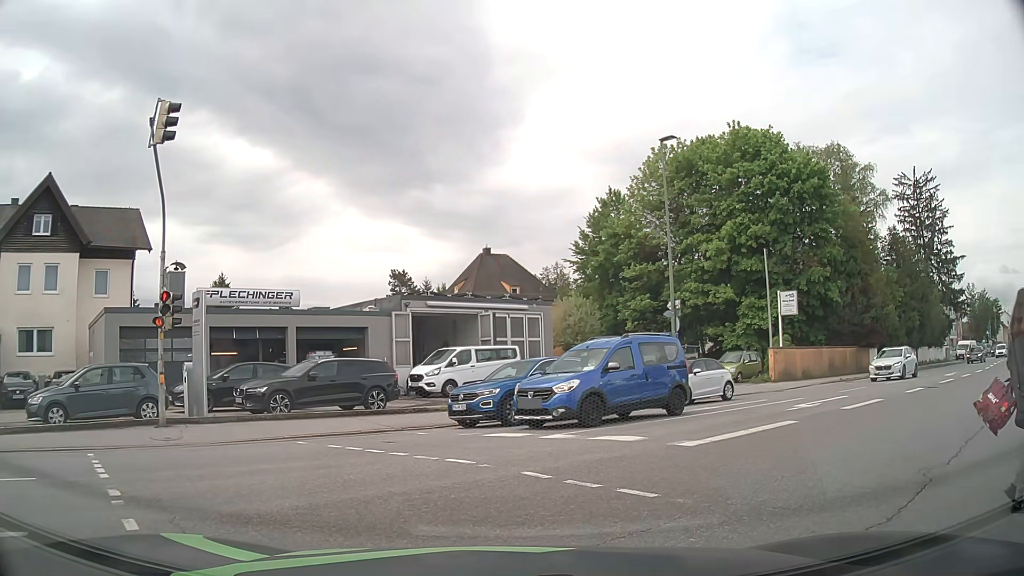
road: residential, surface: asphalt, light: Day
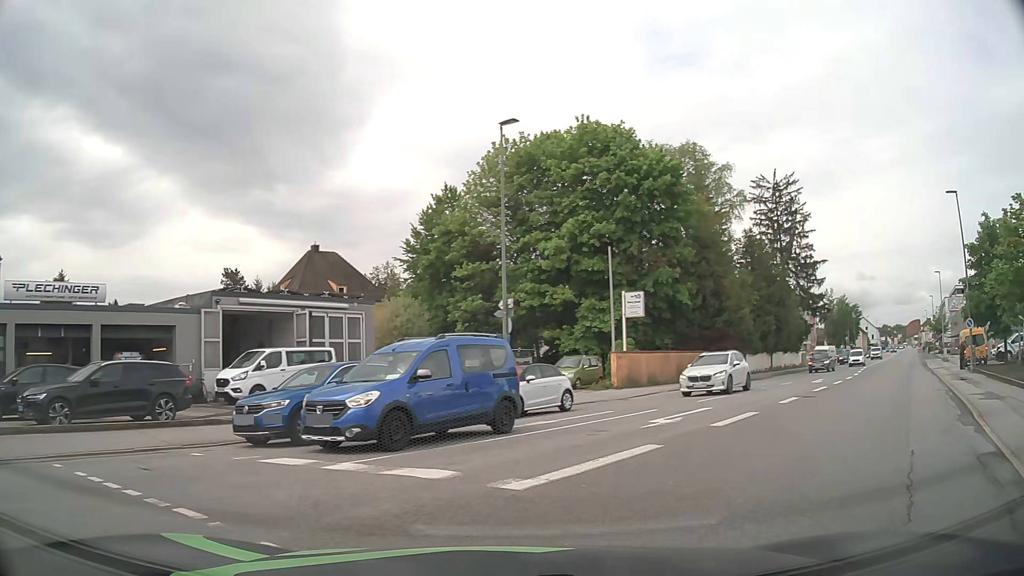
(+0.4, +2.8) m; +14°
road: tertiary
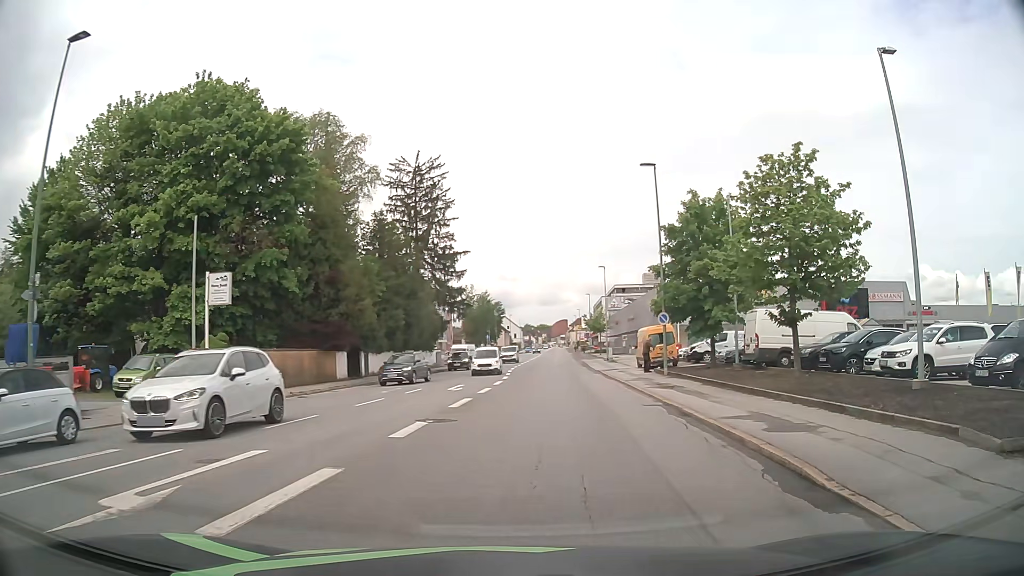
(+2.4, +7.5) m; +32°
(+1, +10) (+2, +20) (+2, +30) (+3, +40) (+4, +50) (+5, +60) (+5, +70) (+6, +80) (+7, +90) (+8, +100) m
